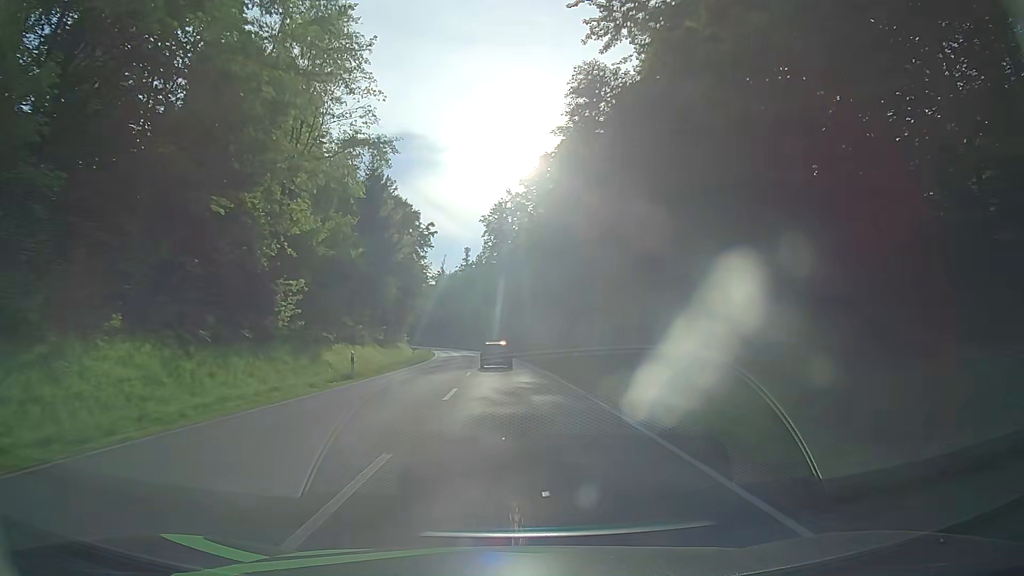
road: secondary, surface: asphalt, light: Day
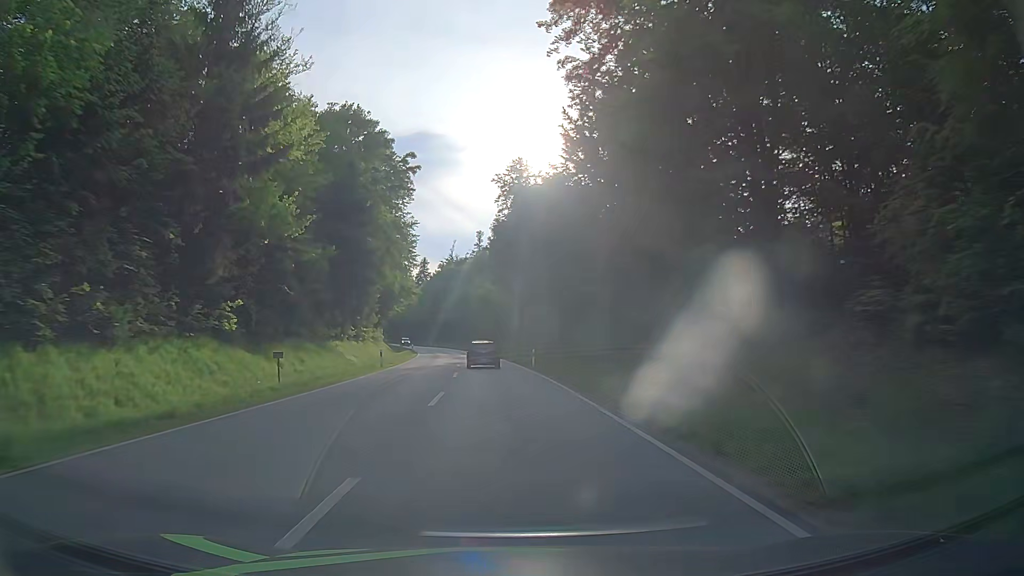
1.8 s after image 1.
(-0.3, +37.4) m; -1°
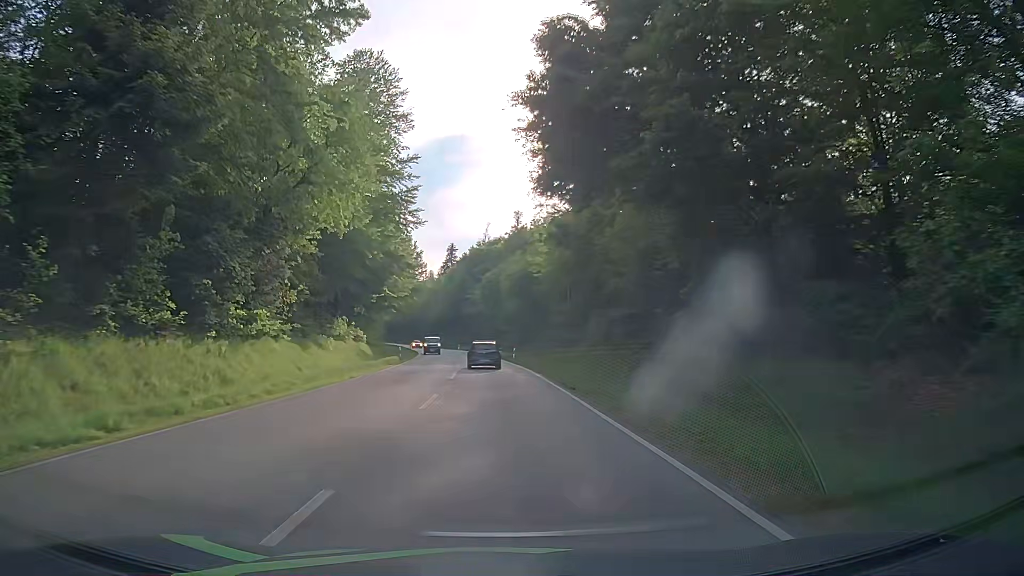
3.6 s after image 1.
(-1.2, +36.5) m; -3°
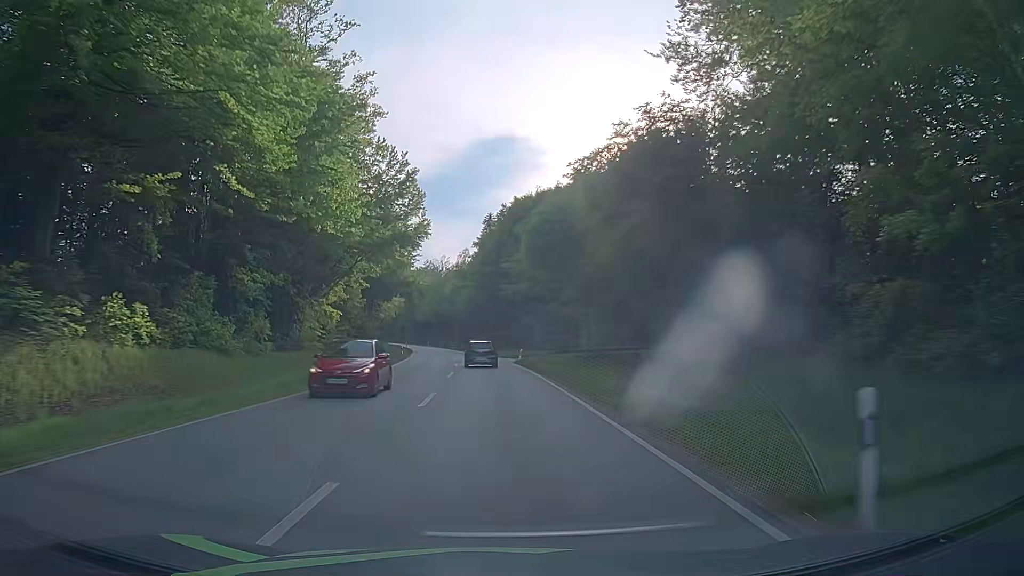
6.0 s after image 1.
(-2.0, +47.7) m; -5°
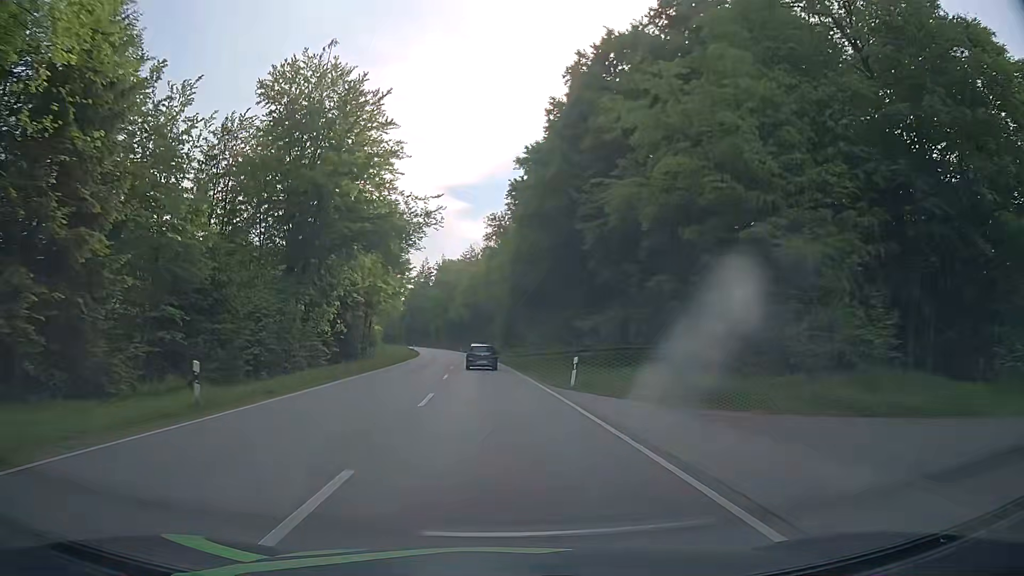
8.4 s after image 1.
(-1.6, +47.4) m; -4°
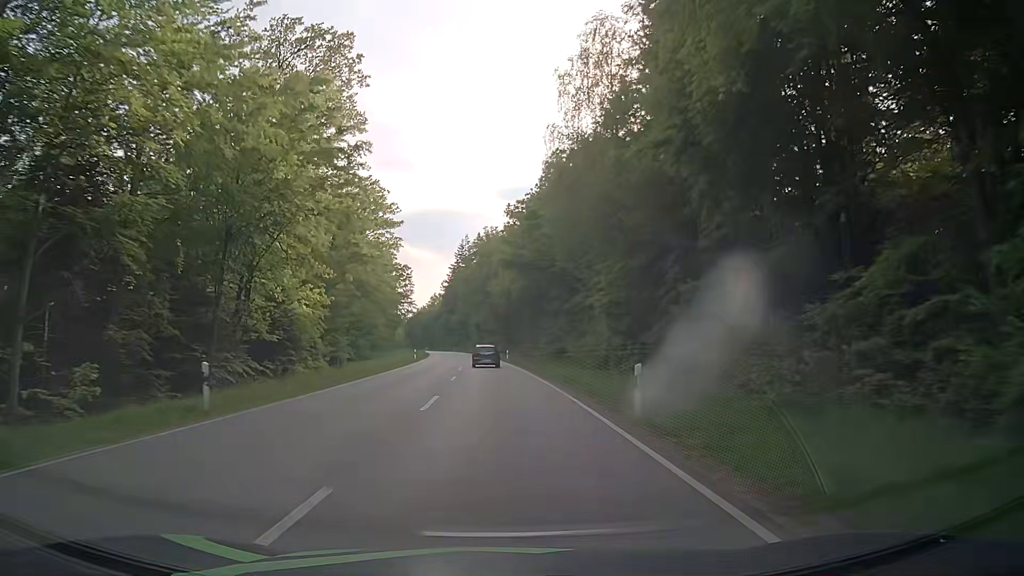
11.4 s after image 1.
(-2.6, +61.2) m; -5°
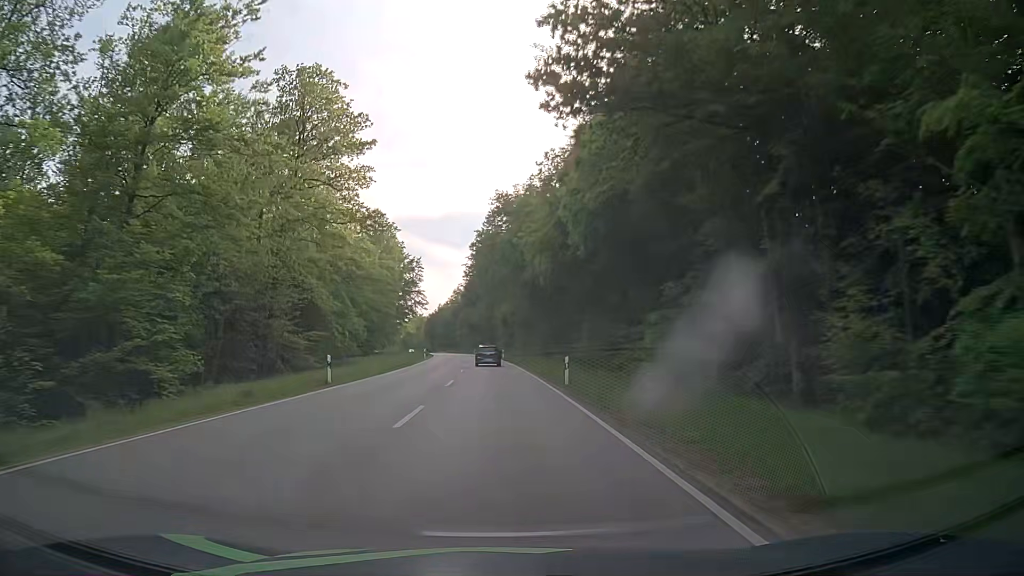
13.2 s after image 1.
(-0.6, +39.3) m; -3°
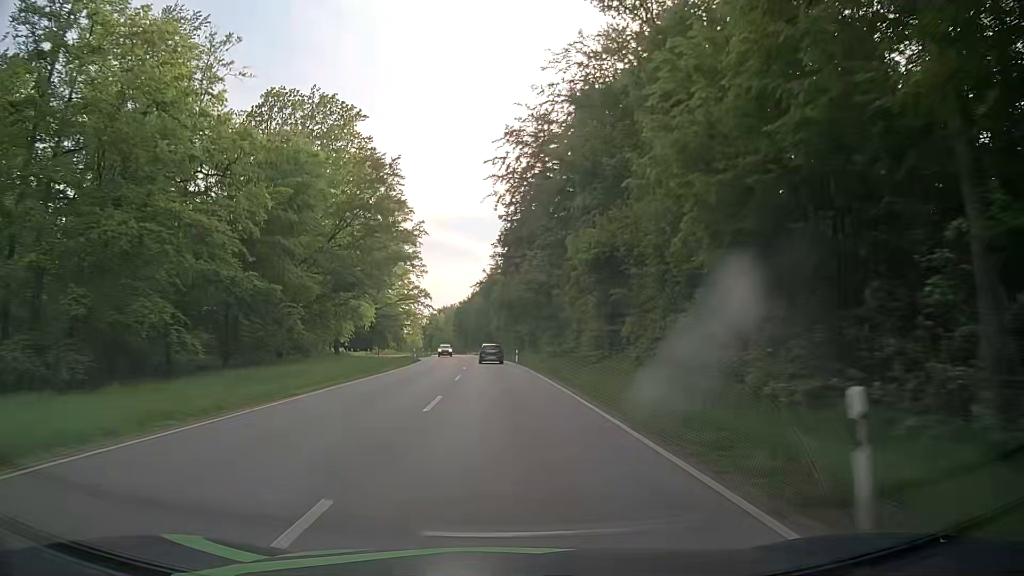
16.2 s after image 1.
(-2.6, +69.9) m; -4°
(0, +10) (0, +20) (-1, +30) (-1, +40) (-2, +50) (-2, +60) (-3, +70) (-4, +80) (-5, +90) (-6, +100) m
